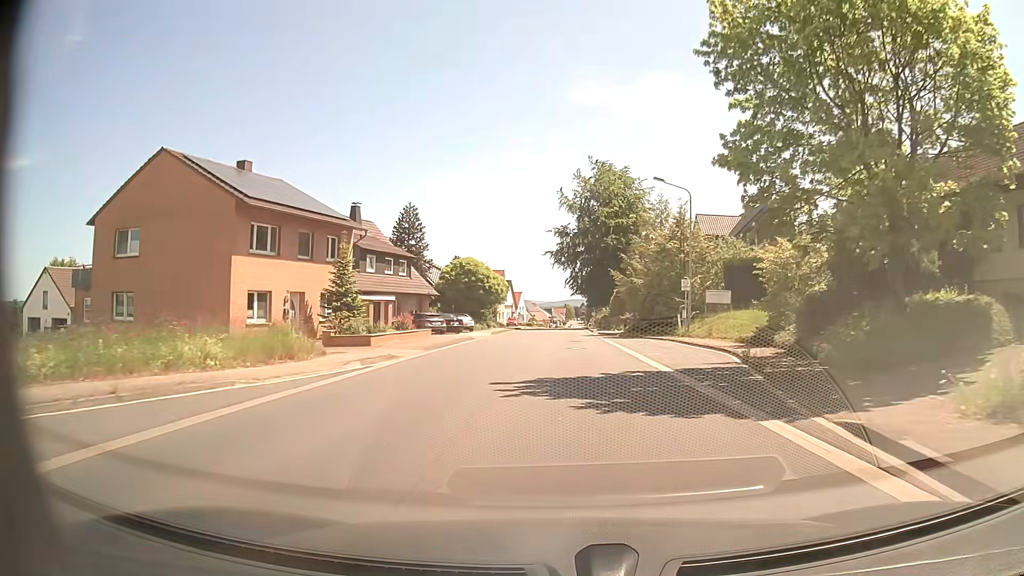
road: tertiary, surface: asphalt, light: Day
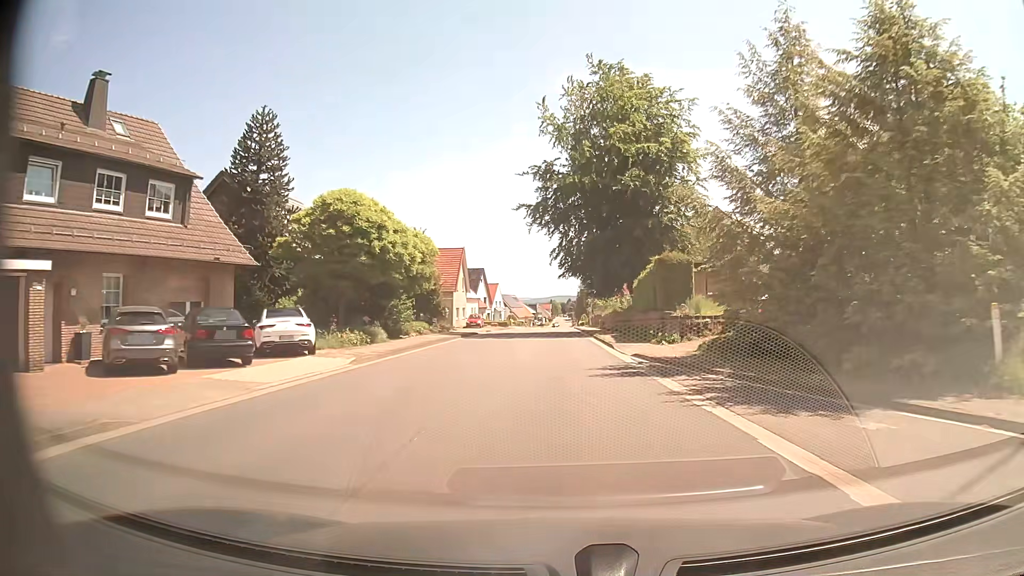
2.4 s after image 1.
(+0.5, +31.4) m; +2°
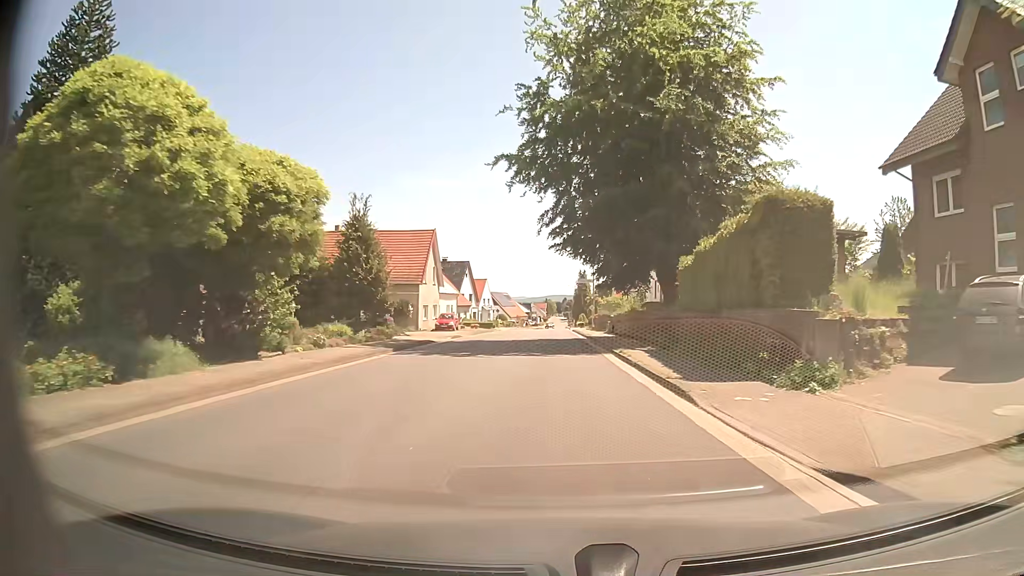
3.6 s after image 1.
(0.0, +15.7) m; 0°
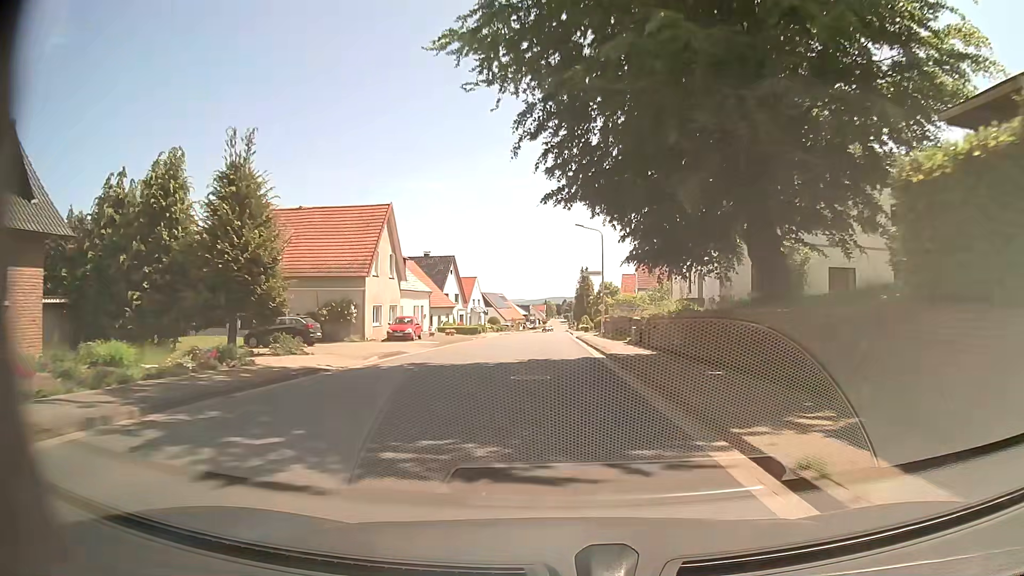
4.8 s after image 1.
(0.0, +15.6) m; 0°
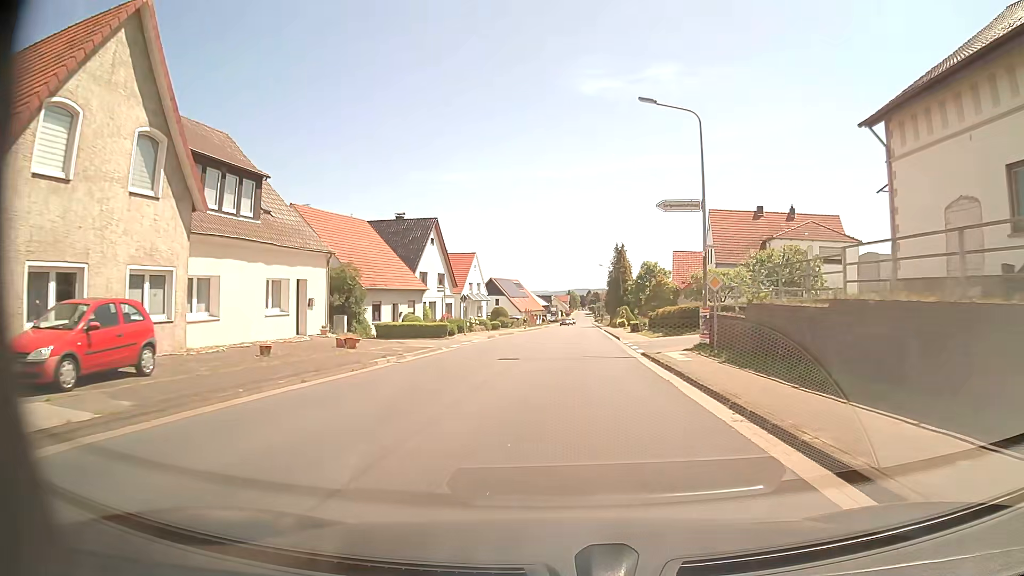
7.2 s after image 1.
(-0.5, +31.2) m; -2°
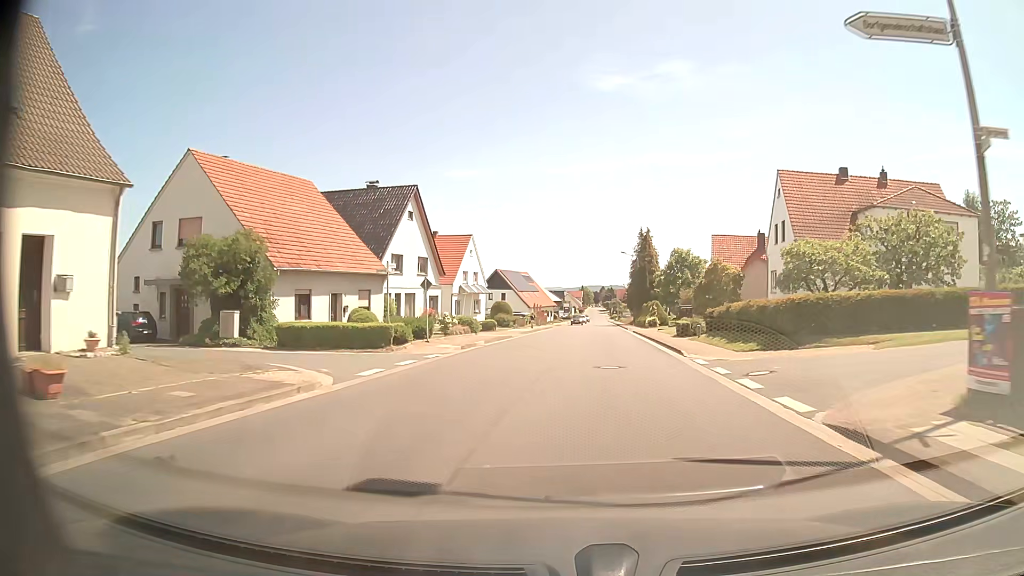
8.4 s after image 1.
(-0.2, +15.7) m; -1°
(0, +10) (0, +20) (+1, +30) (+2, +40) (+3, +50) (+3, +60) (+4, +70) (+4, +80) (+5, +90) (+5, +100) m
